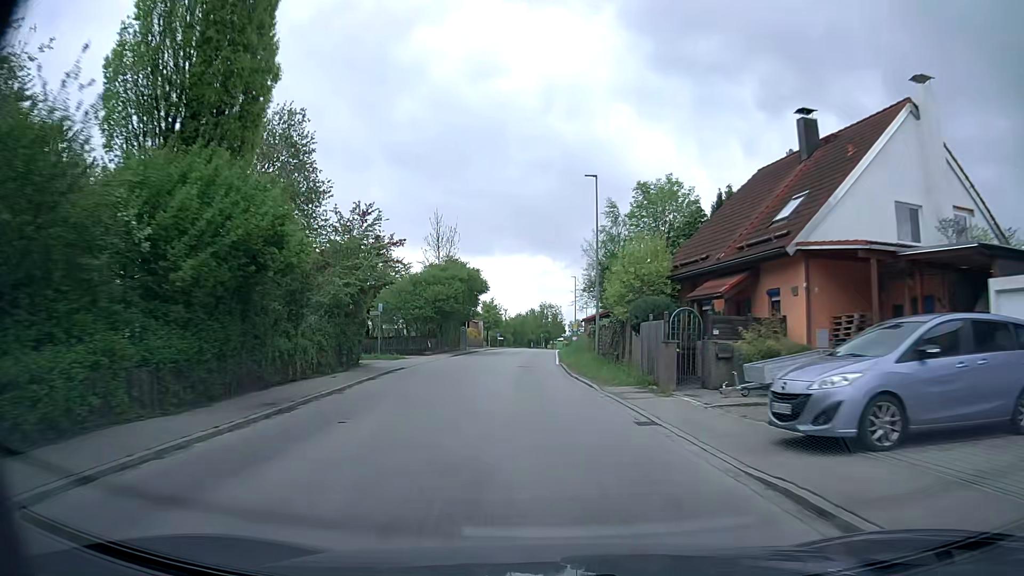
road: secondary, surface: asphalt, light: Day
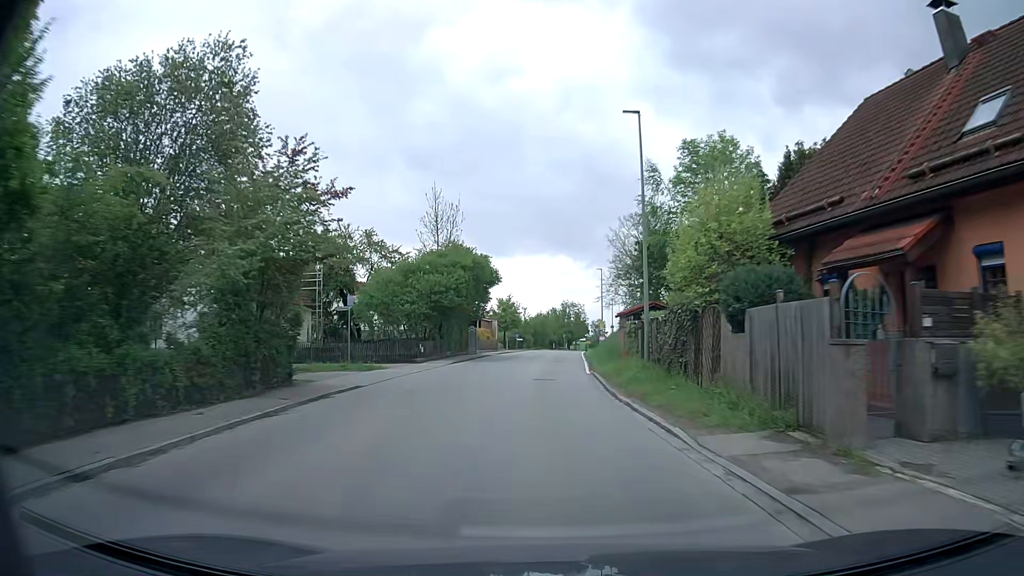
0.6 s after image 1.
(-0.2, +9.2) m; -2°
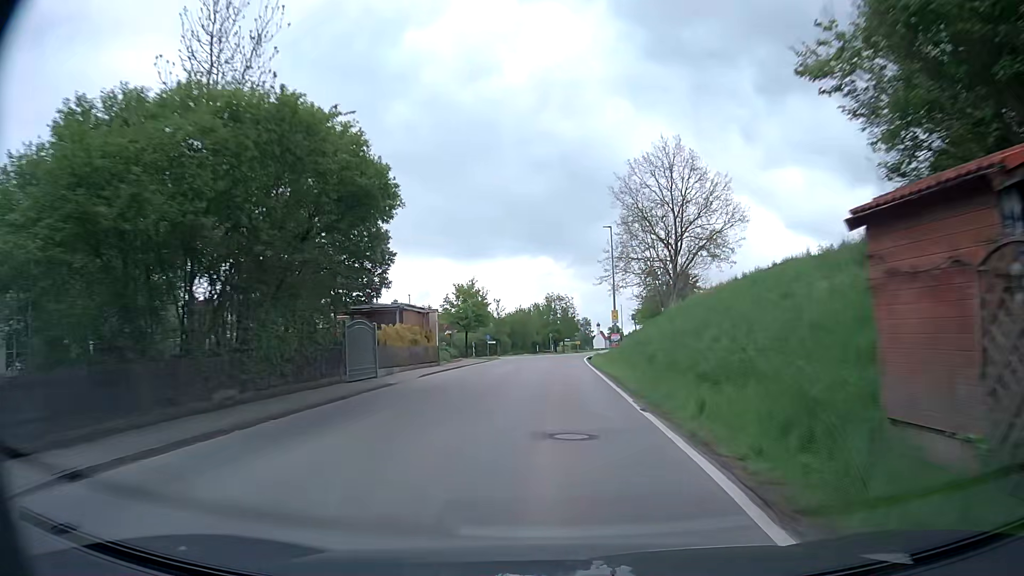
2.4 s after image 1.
(0.0, +27.3) m; +1°
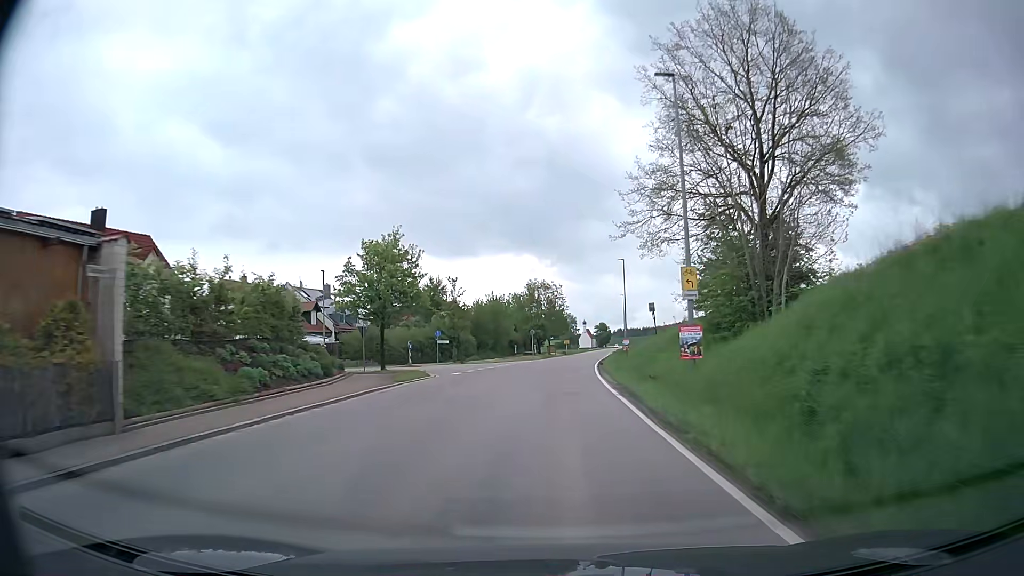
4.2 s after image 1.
(+0.1, +27.1) m; +1°
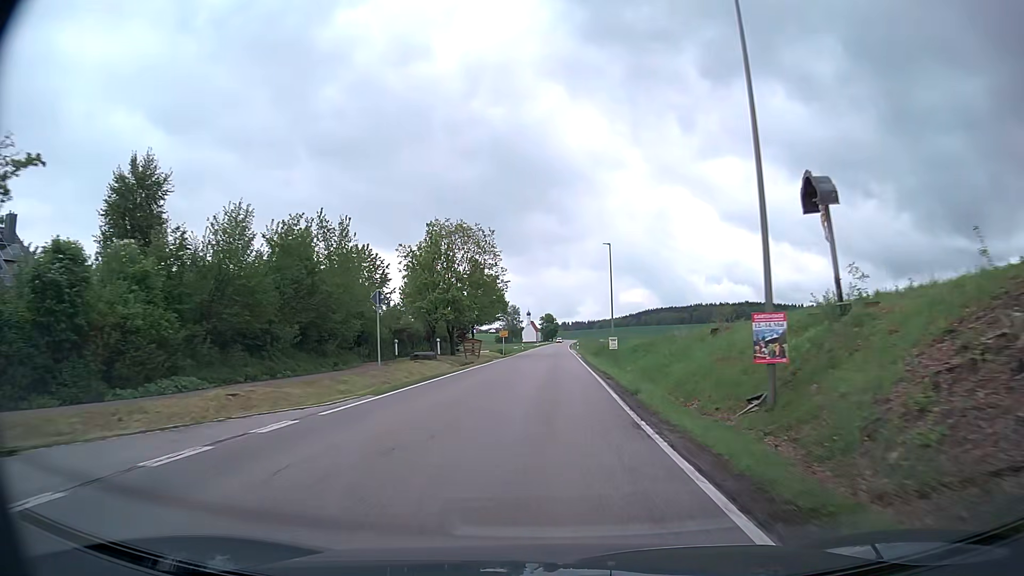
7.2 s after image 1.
(+1.8, +47.3) m; +5°
(0, +10) (0, +20) (0, +30) (+1, +40) (+1, +50) (+1, +60) (+1, +70) (+2, +80) (+2, +90) (+2, +100) m
